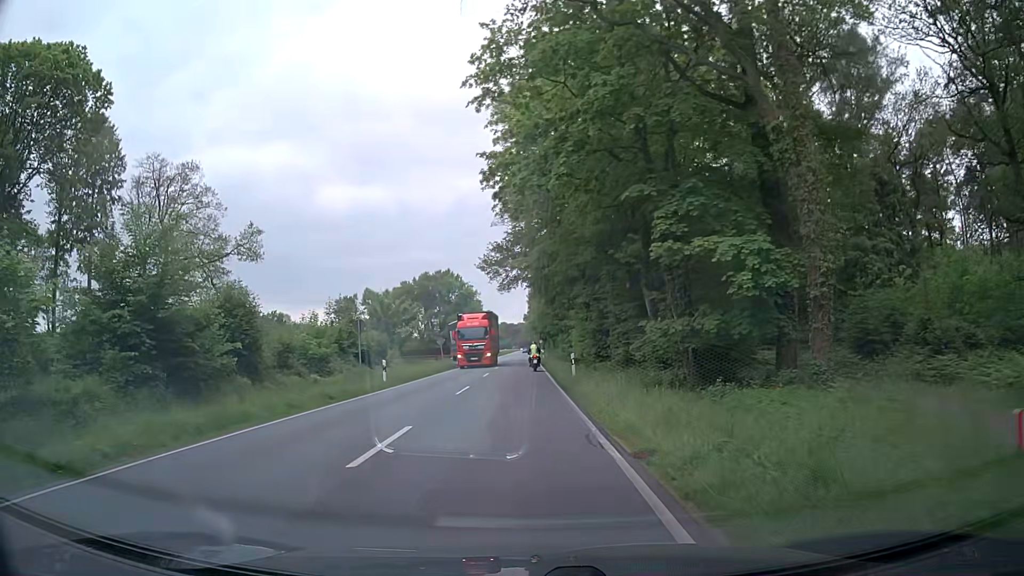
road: primary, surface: asphalt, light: Day
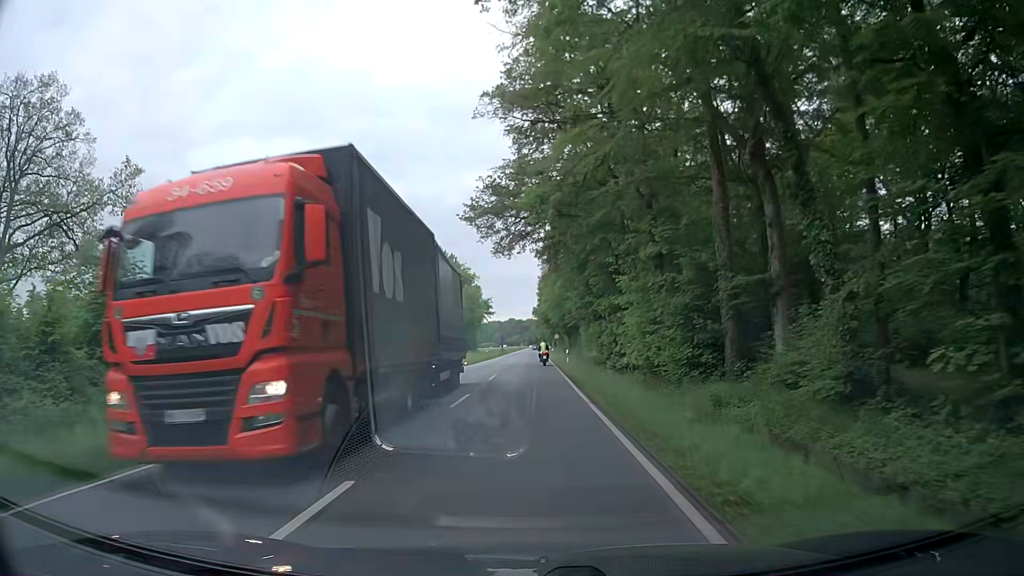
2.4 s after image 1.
(-0.4, +29.3) m; -1°
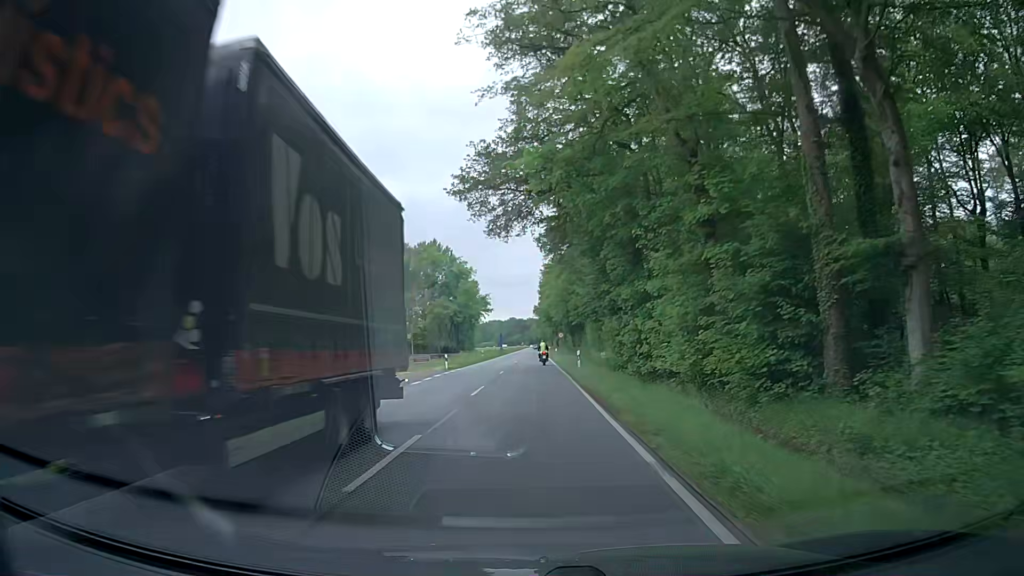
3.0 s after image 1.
(-0.1, +8.6) m; 0°
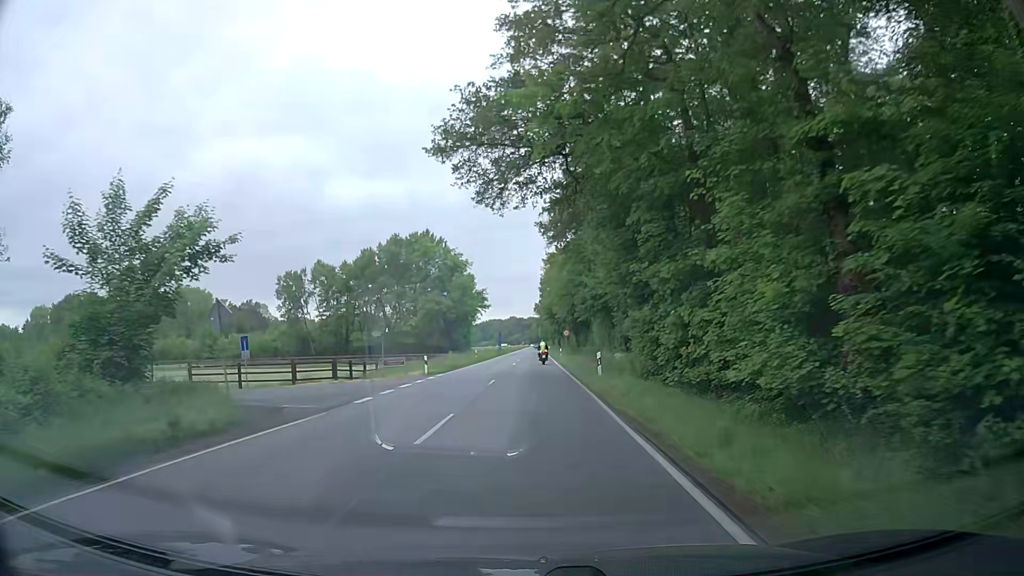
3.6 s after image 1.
(0.0, +9.1) m; 0°
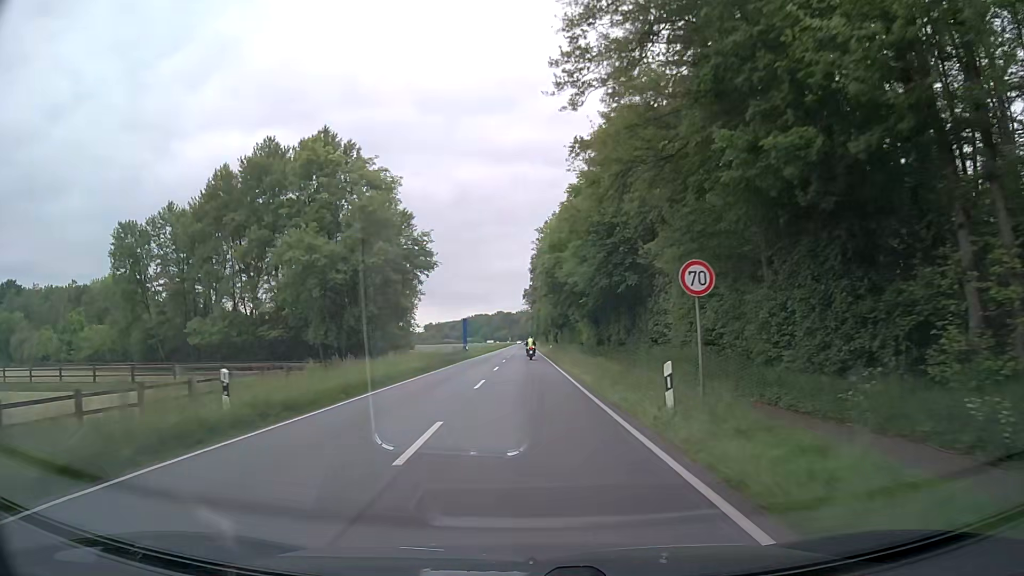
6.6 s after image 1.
(0.0, +50.1) m; +1°
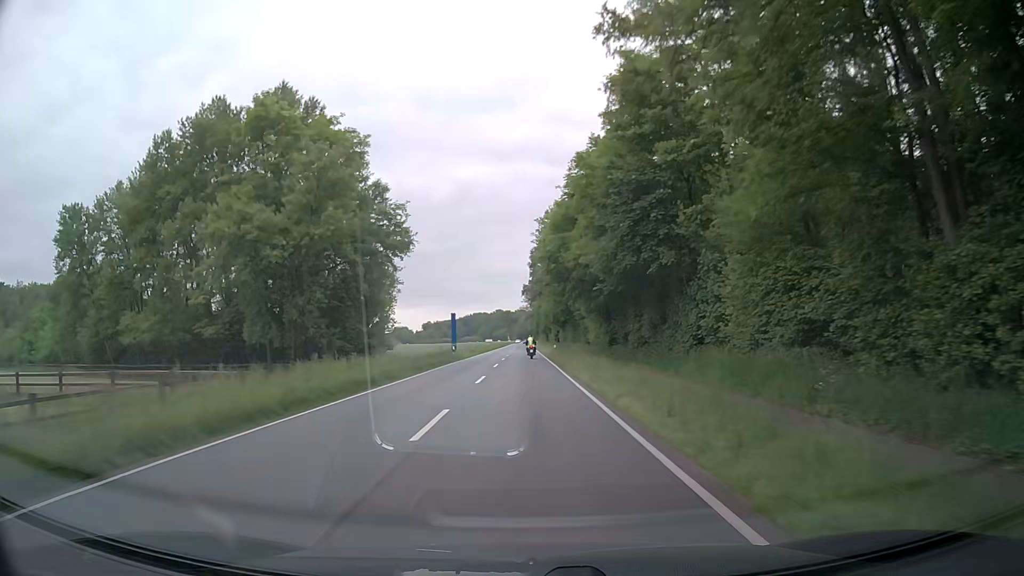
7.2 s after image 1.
(0.0, +10.5) m; 0°
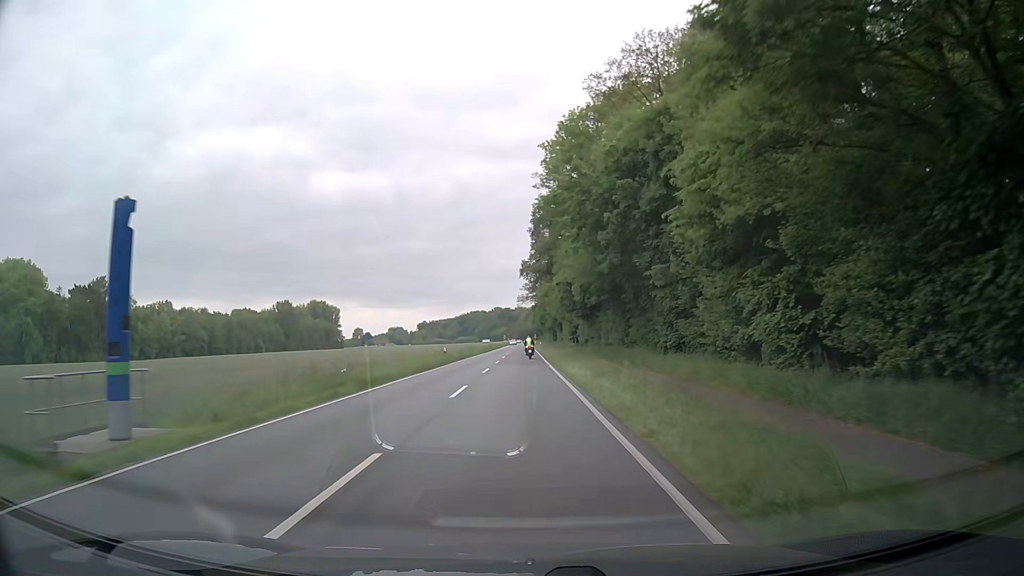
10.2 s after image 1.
(0.0, +53.1) m; 0°
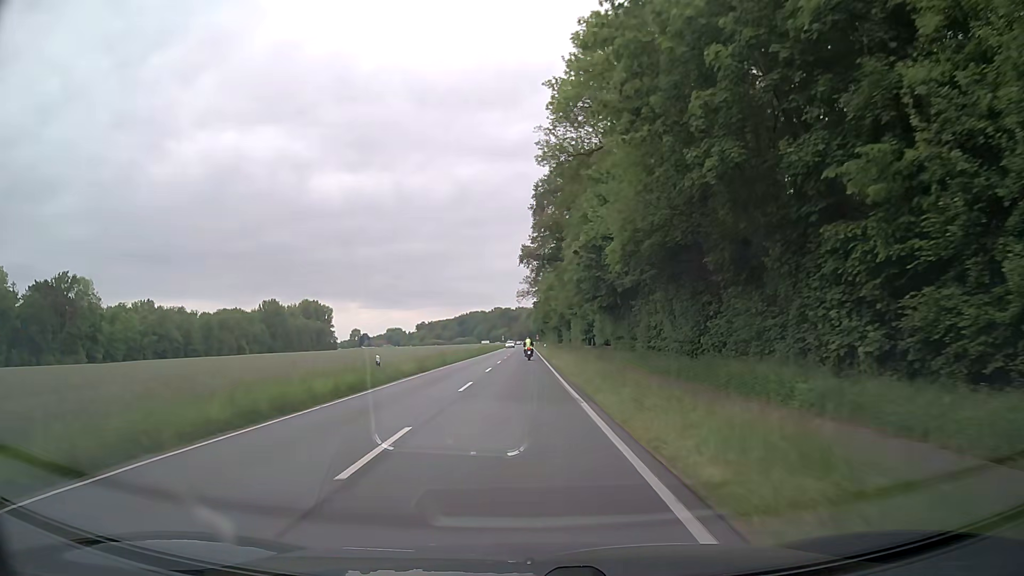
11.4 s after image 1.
(-0.1, +21.6) m; 0°
(0, +10) (0, +20) (0, +30) (0, +40) (-1, +50) (-1, +60) (-1, +70) (-1, +80) (-1, +90) (-1, +100) m
